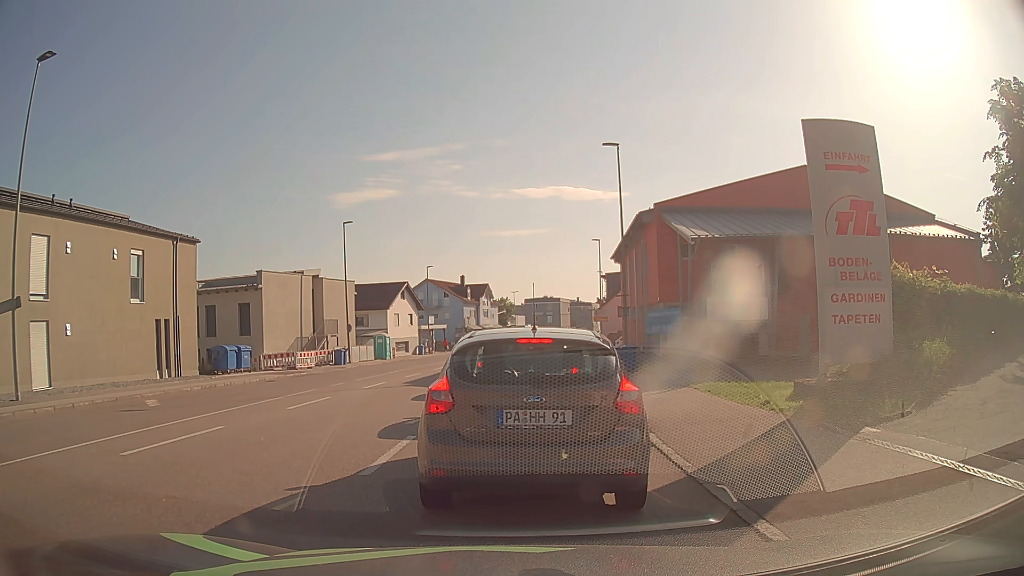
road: tertiary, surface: asphalt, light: Day
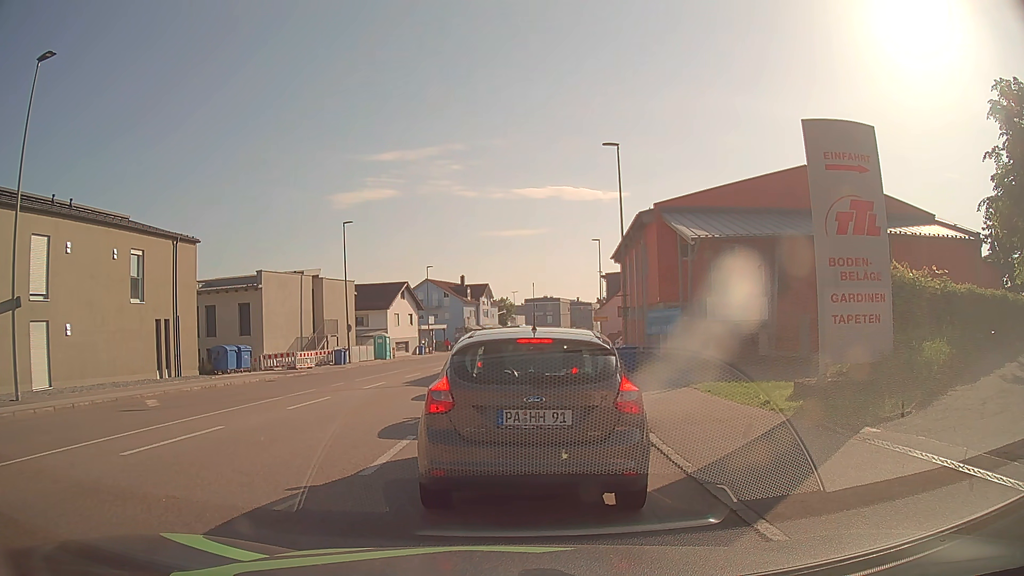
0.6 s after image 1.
(0.0, 0.0) m; 0°
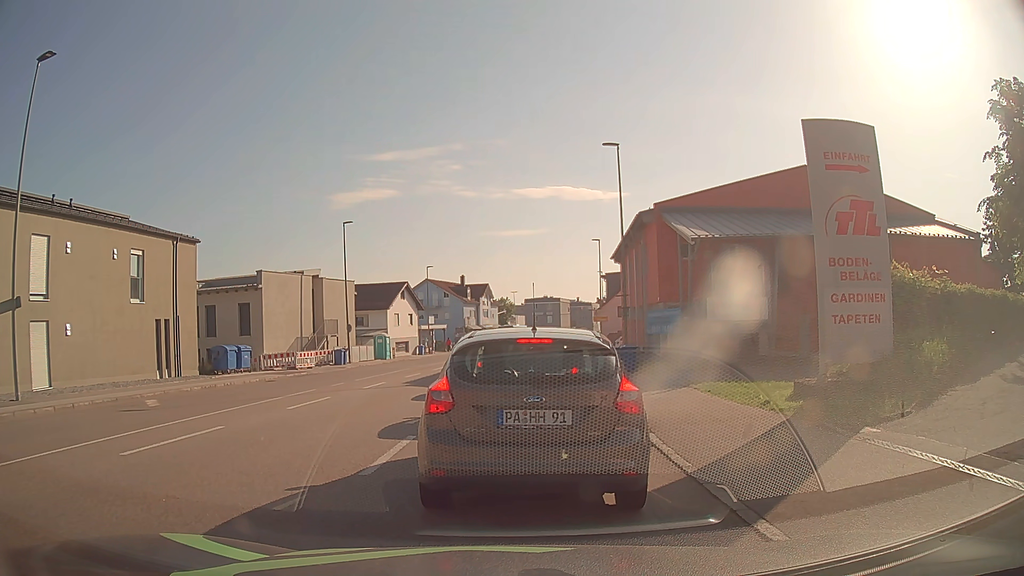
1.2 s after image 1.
(0.0, 0.0) m; 0°
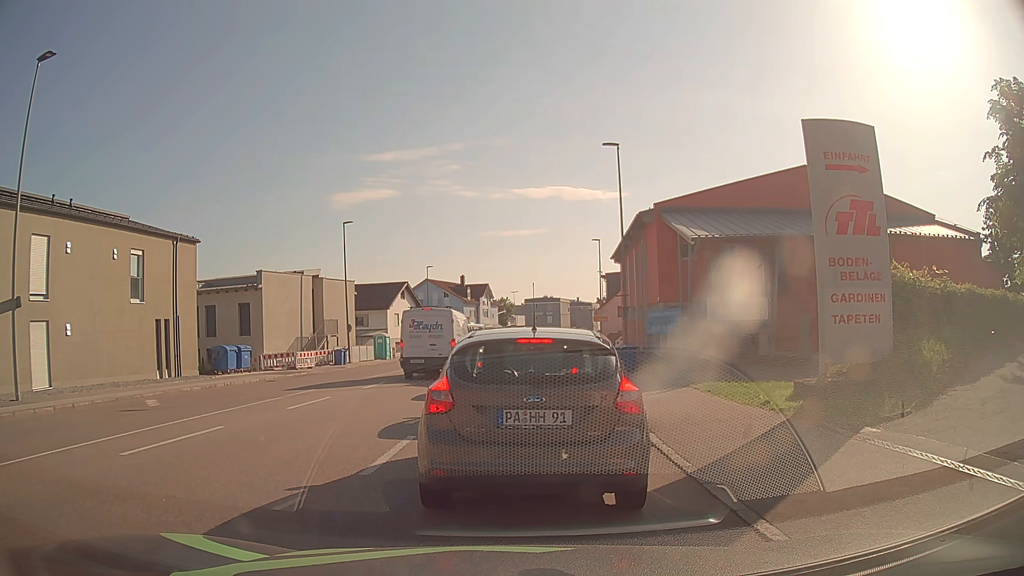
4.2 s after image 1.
(0.0, 0.0) m; 0°
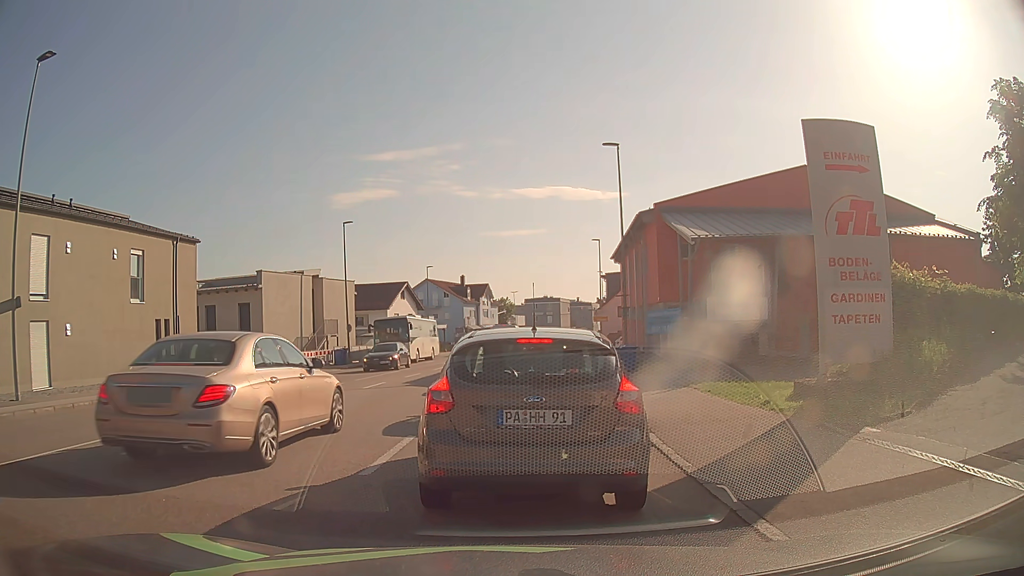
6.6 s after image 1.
(0.0, 0.0) m; 0°
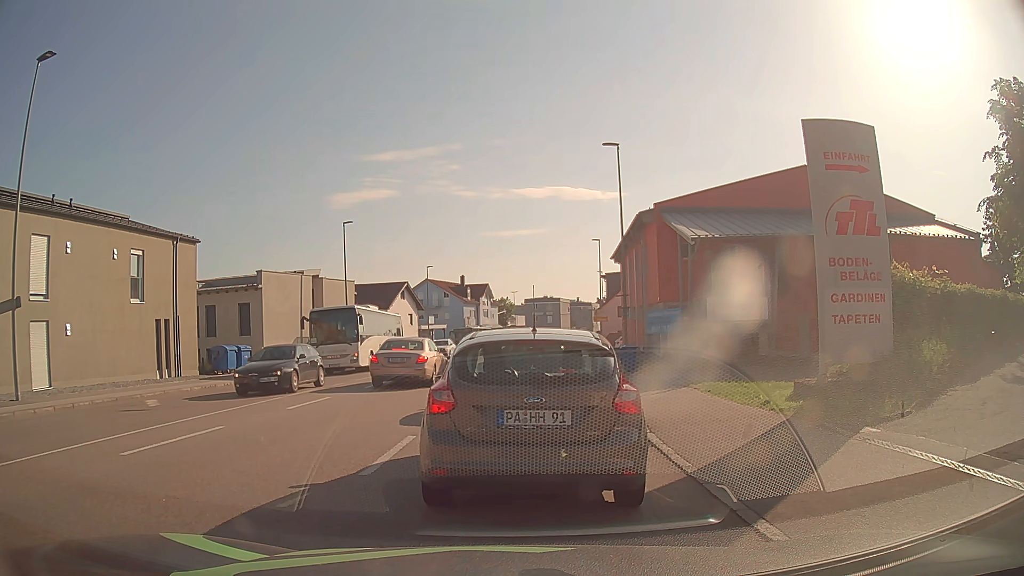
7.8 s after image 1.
(0.0, 0.0) m; 0°
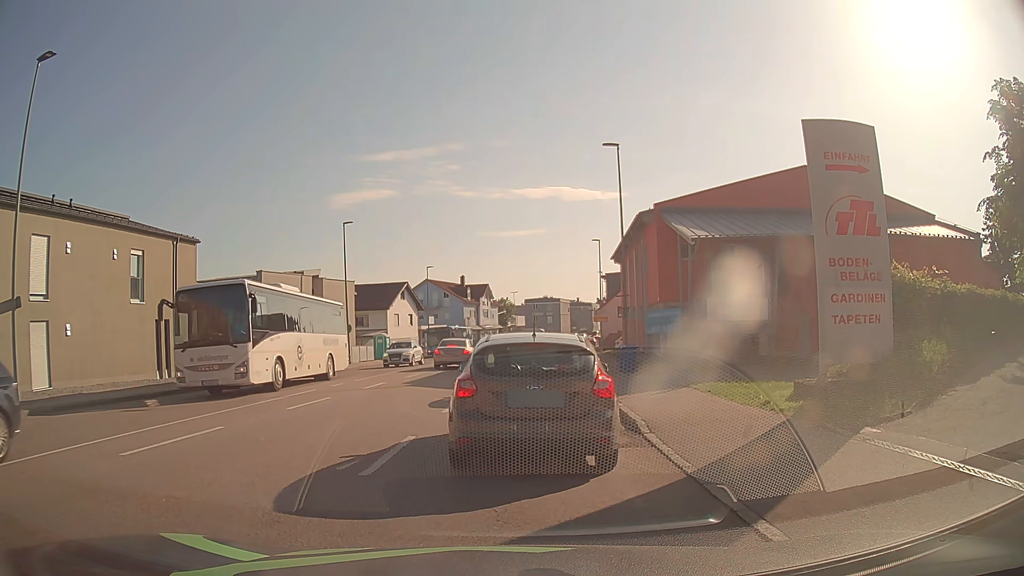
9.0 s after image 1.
(0.0, 0.0) m; 0°
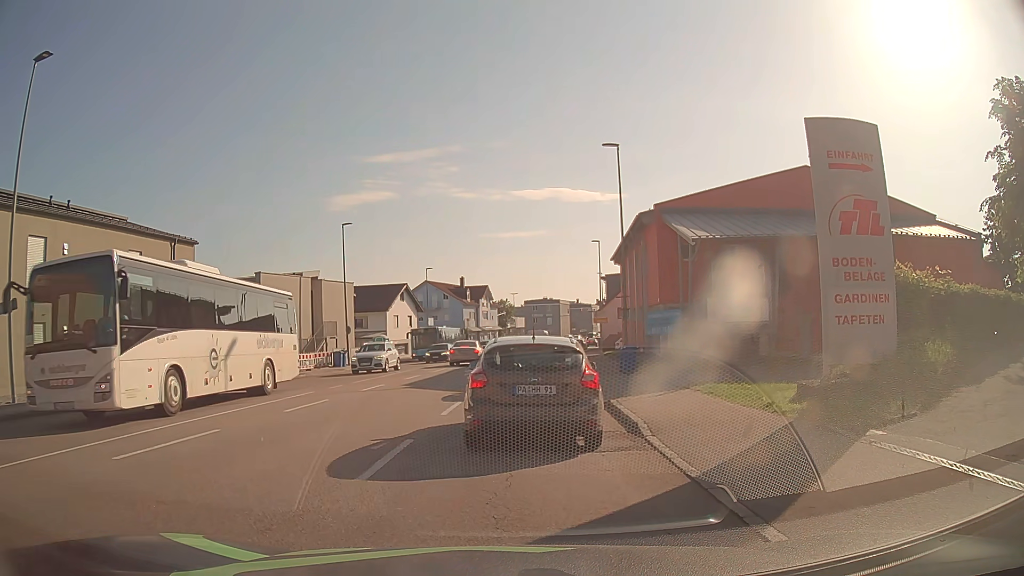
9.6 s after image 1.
(0.0, +0.1) m; 0°
